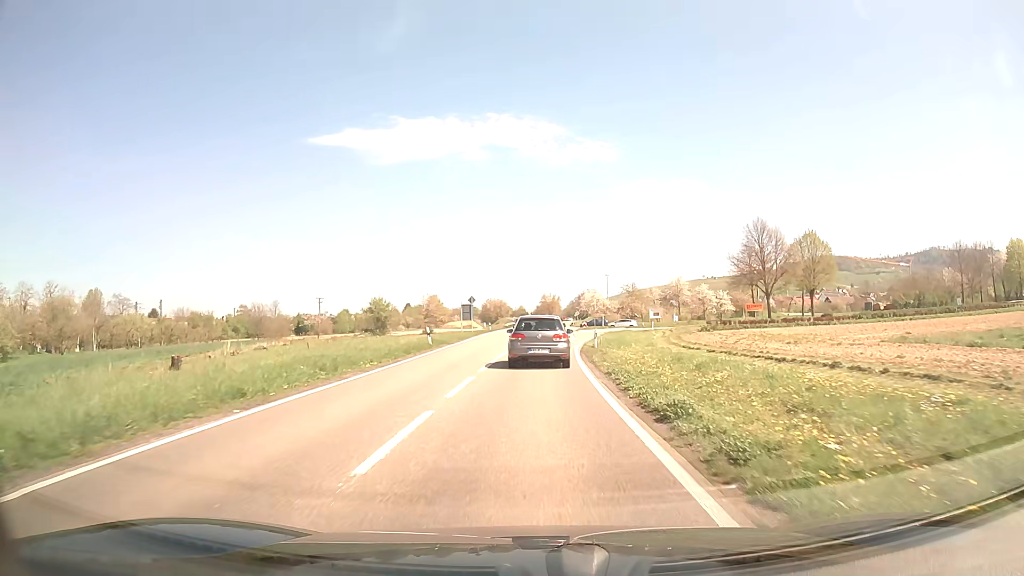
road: primary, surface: asphalt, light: Day
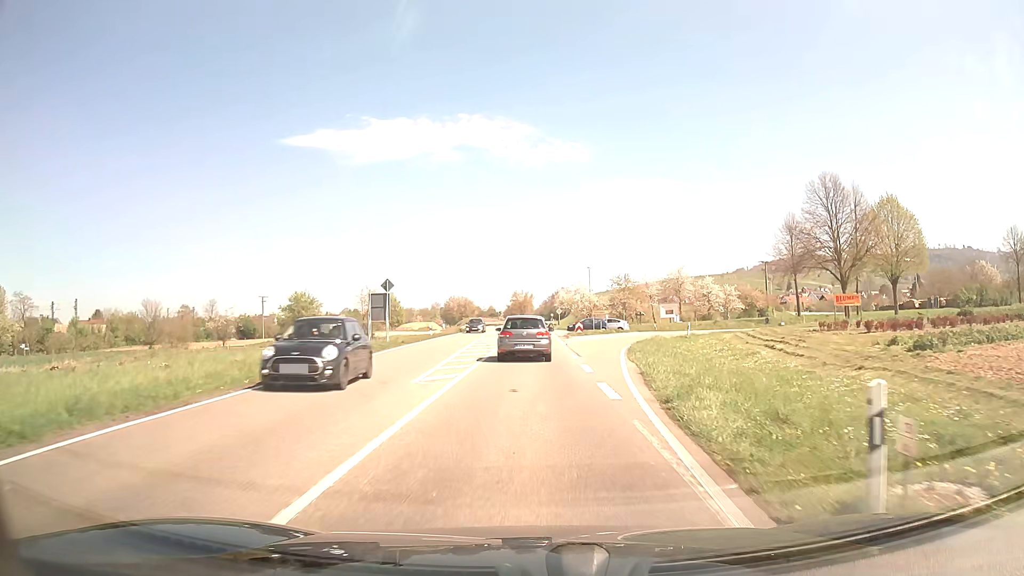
(+0.7, +29.5) m; +3°
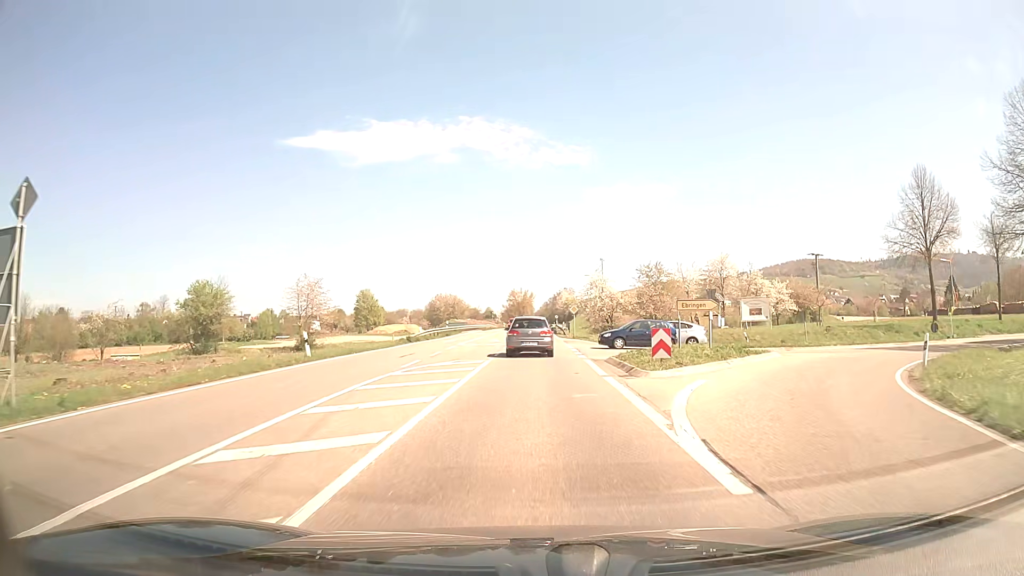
(0.0, +30.5) m; 0°
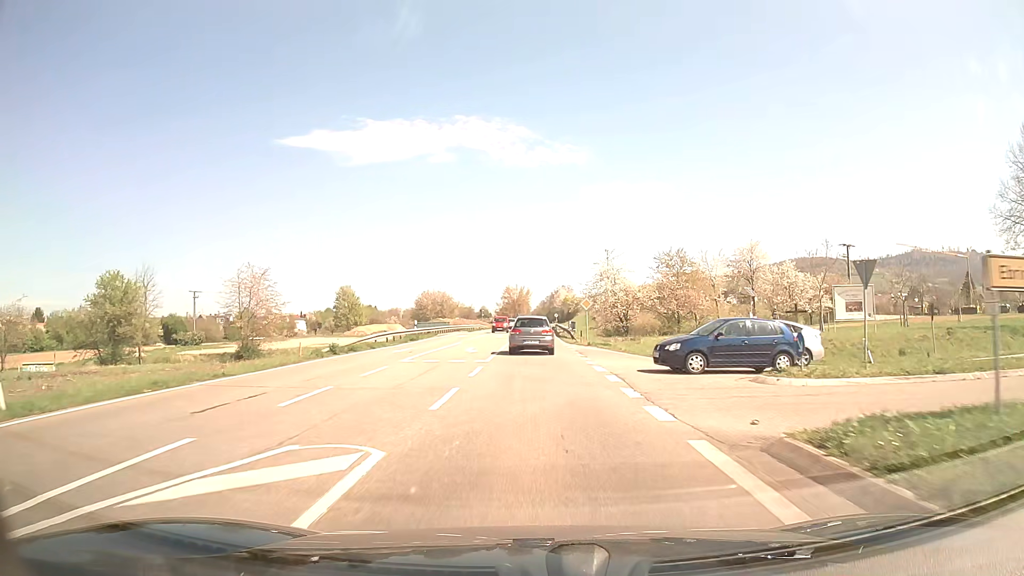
(0.0, +16.0) m; 0°
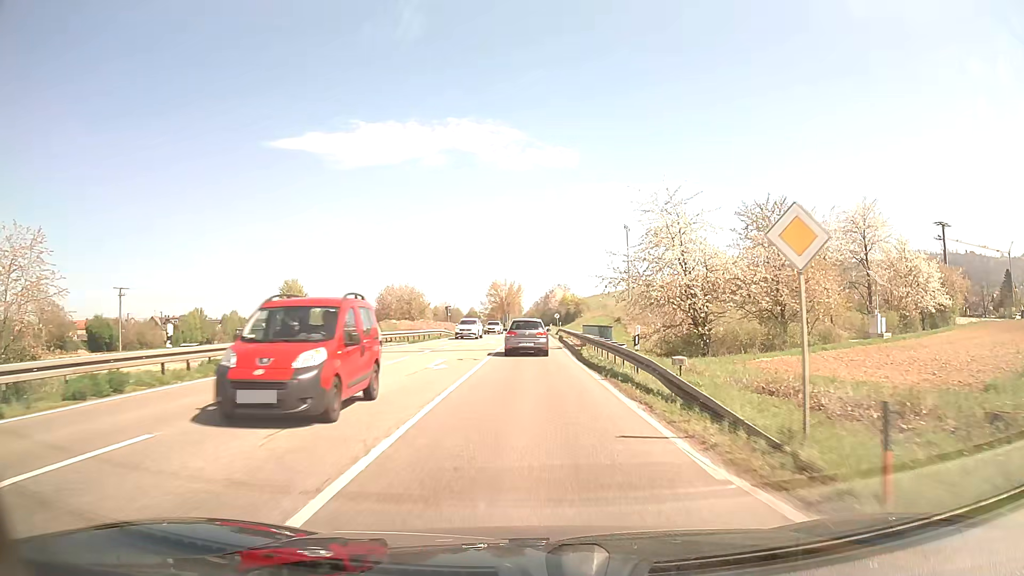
(+0.1, +33.5) m; 0°
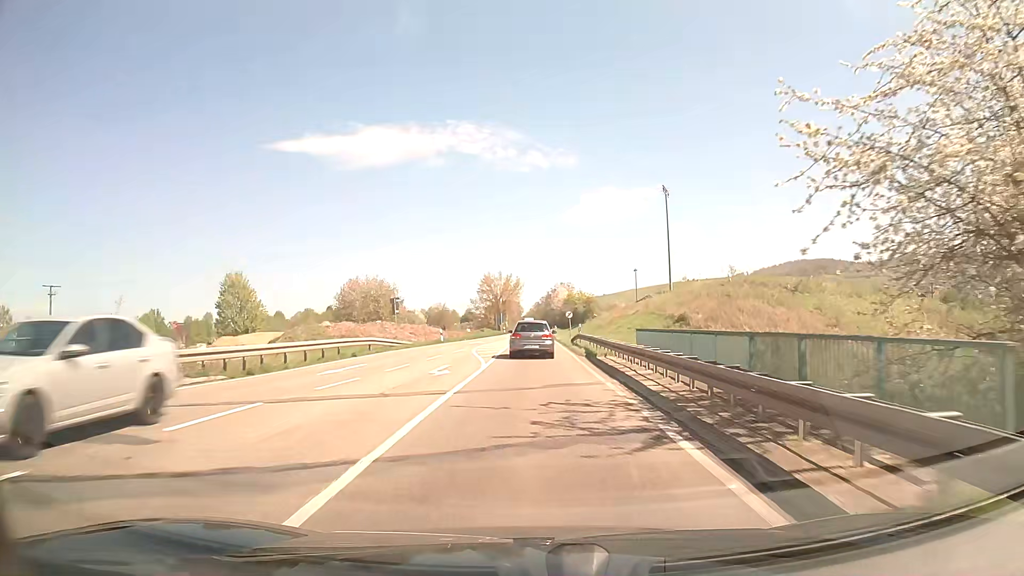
(0.0, +26.5) m; 0°
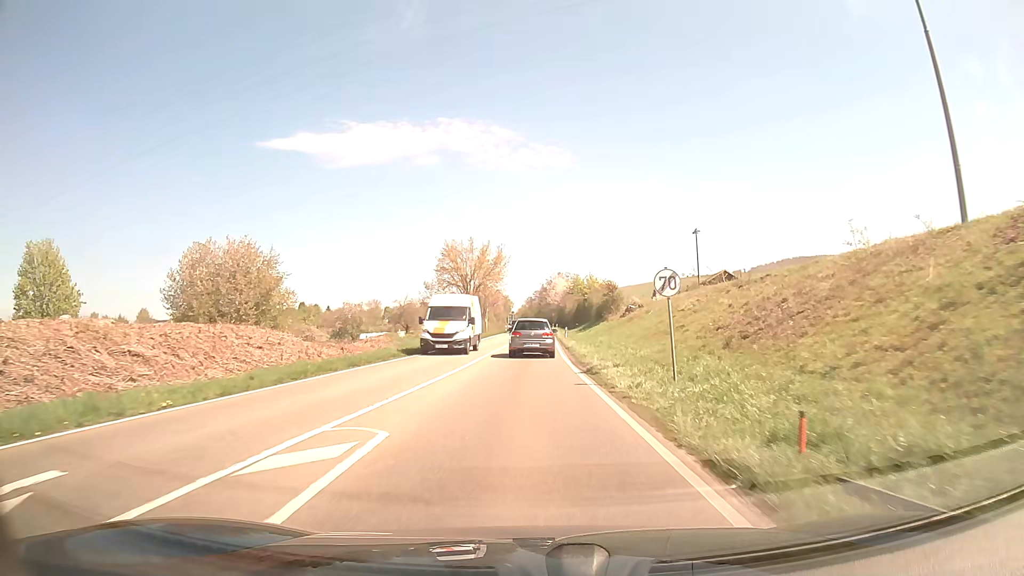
(+0.3, +46.2) m; 0°
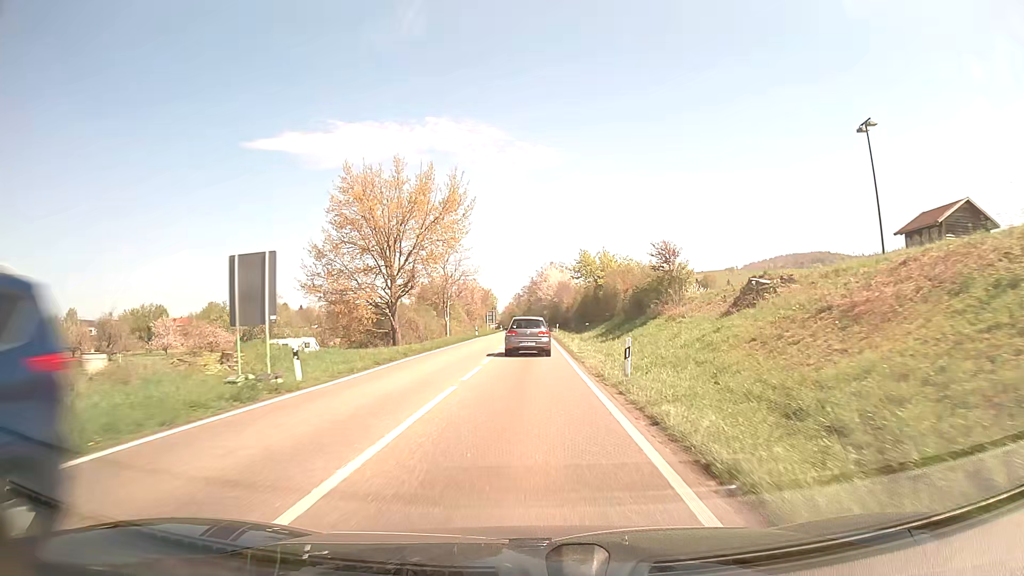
(+0.4, +37.9) m; +1°
(0, +10) (0, +20) (0, +30) (0, +40) (0, +50) (0, +60) (0, +70) (0, +80) (0, +90) (0, +100) m
